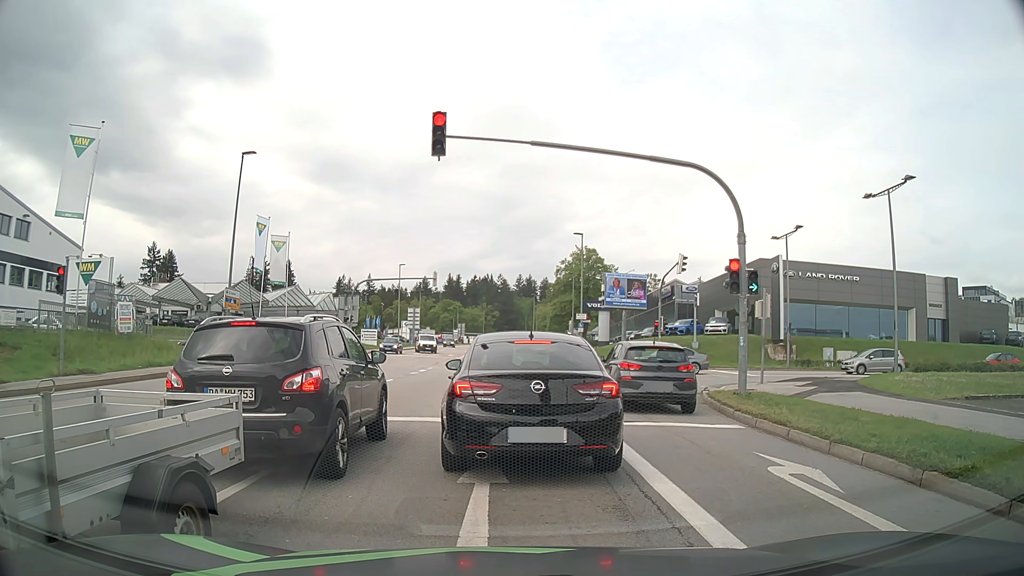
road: tertiary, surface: asphalt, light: Day
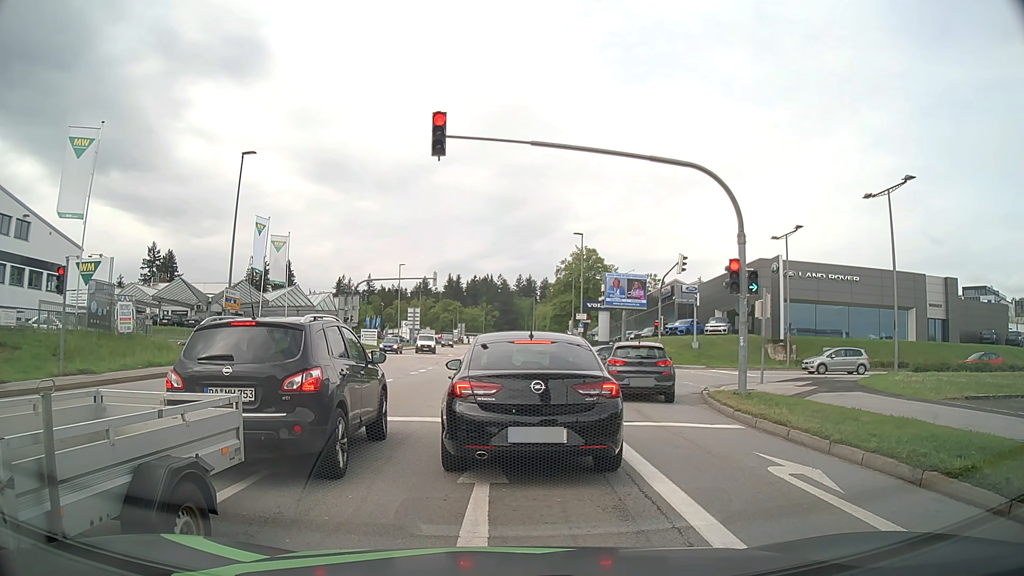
(0.0, 0.0) m; 0°
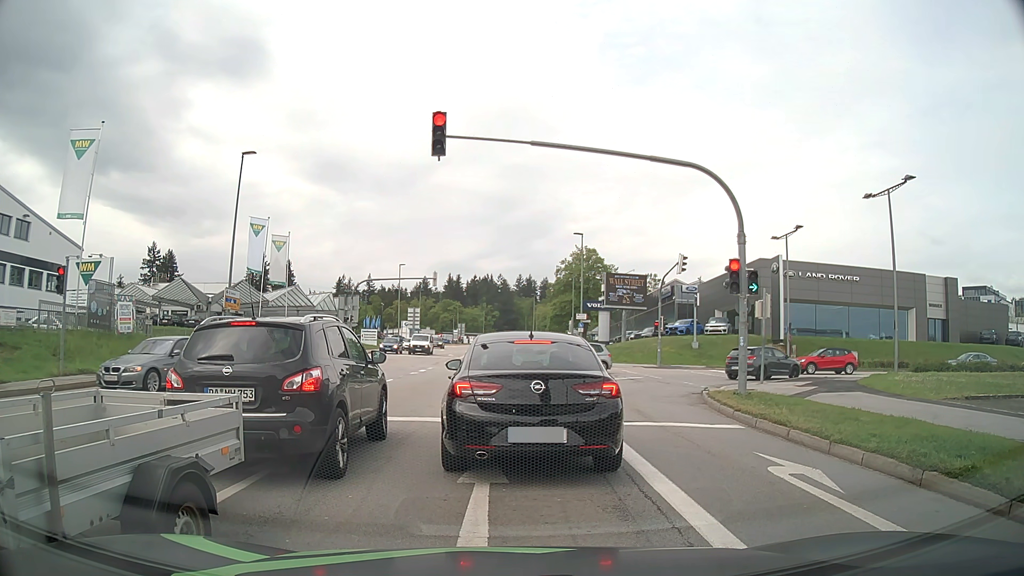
(0.0, 0.0) m; 0°
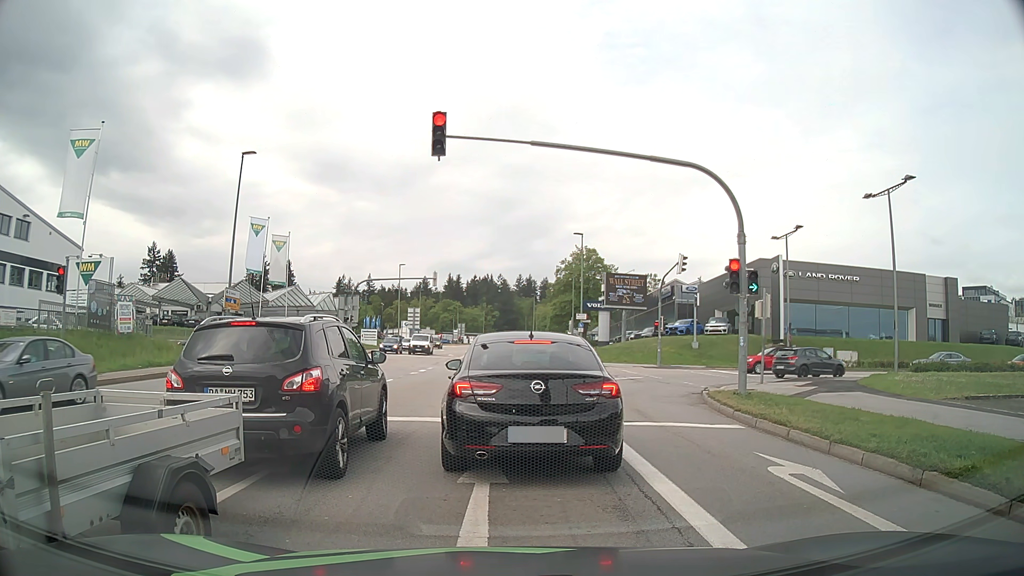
(0.0, 0.0) m; 0°
